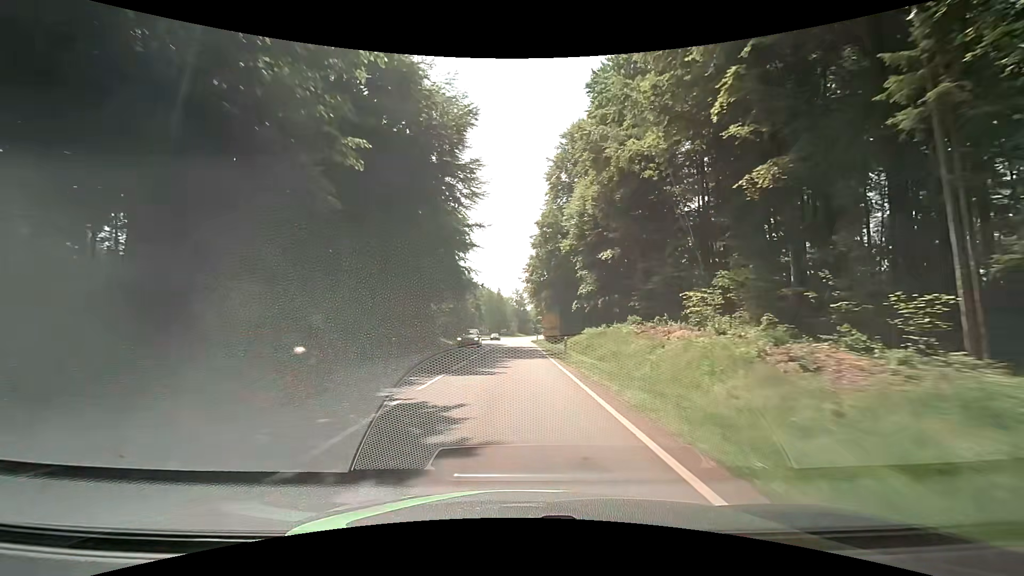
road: secondary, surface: asphalt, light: Day
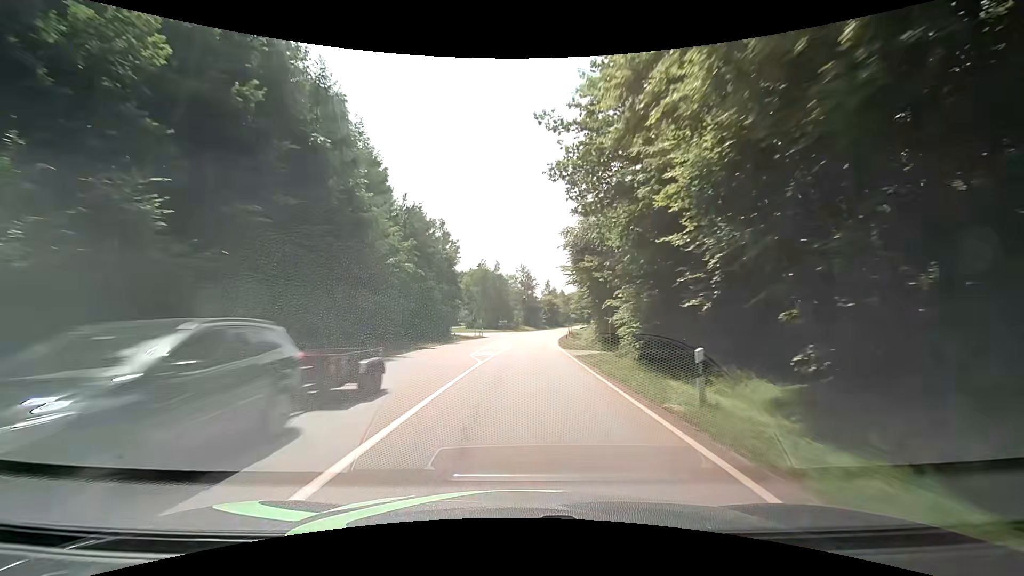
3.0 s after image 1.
(-0.9, +60.0) m; -2°
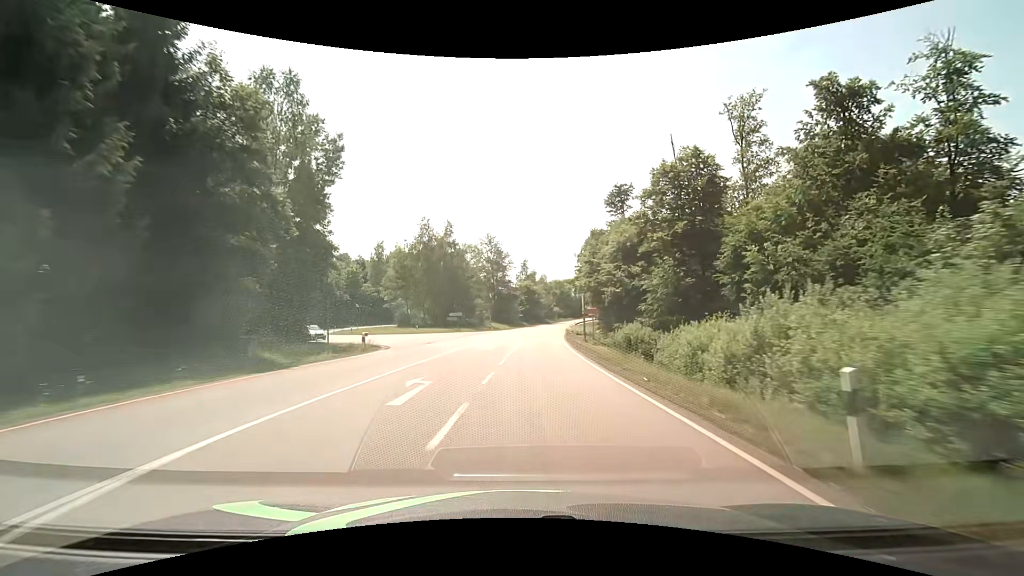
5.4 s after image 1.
(+1.8, +48.6) m; +4°
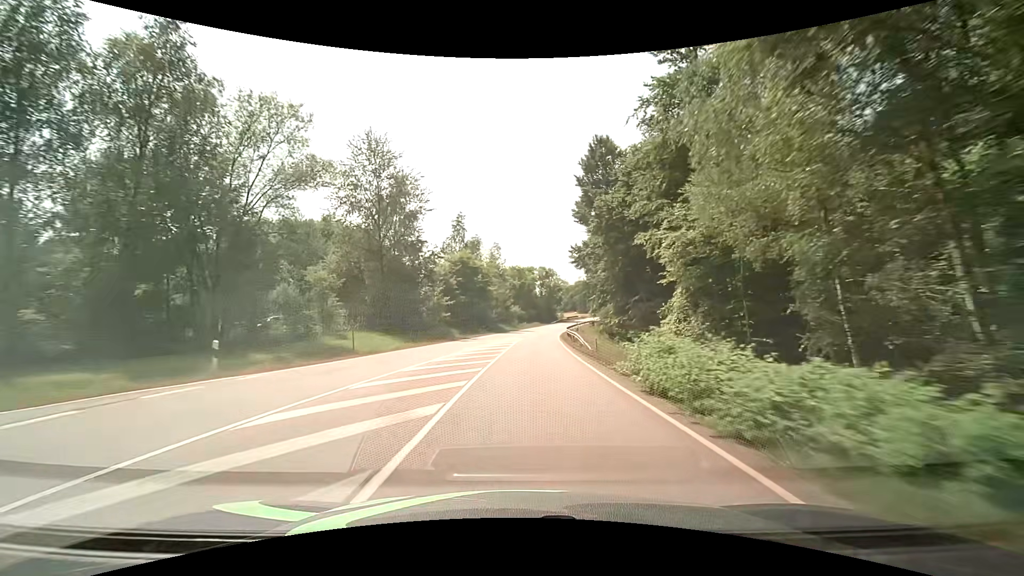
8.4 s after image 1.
(+3.2, +61.4) m; +6°
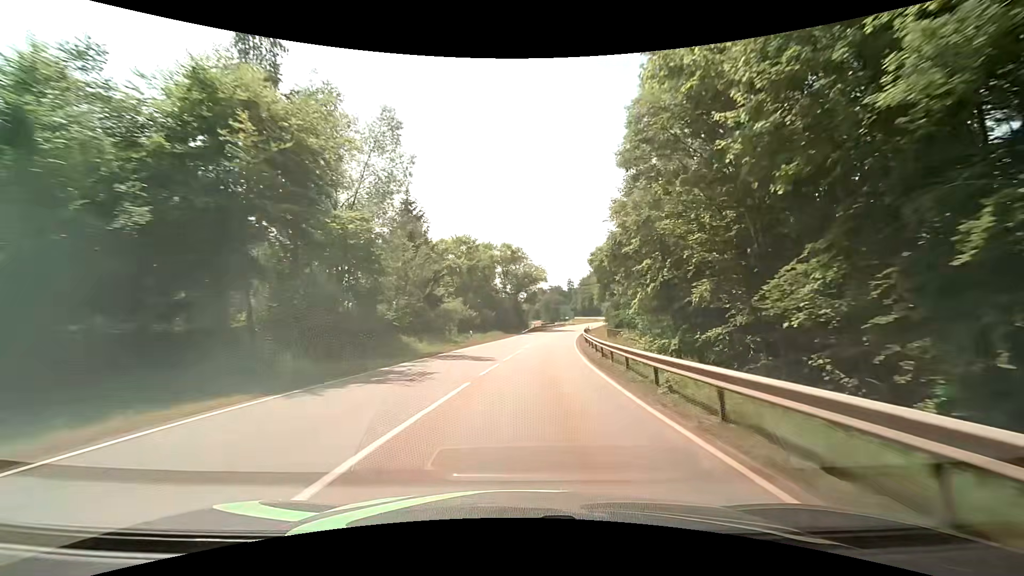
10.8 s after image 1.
(+1.6, +49.0) m; +5°
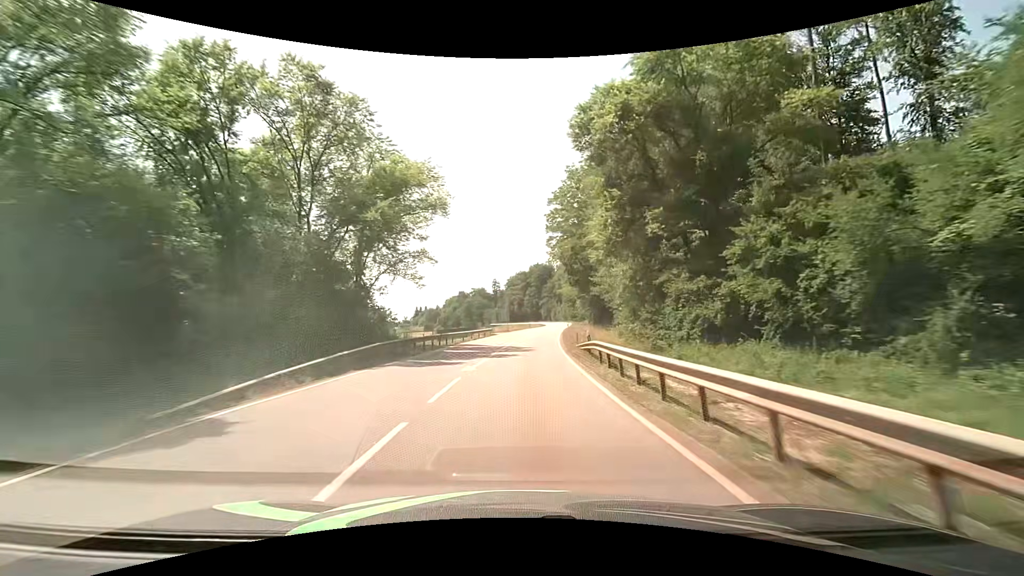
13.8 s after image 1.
(+4.6, +58.9) m; +9°
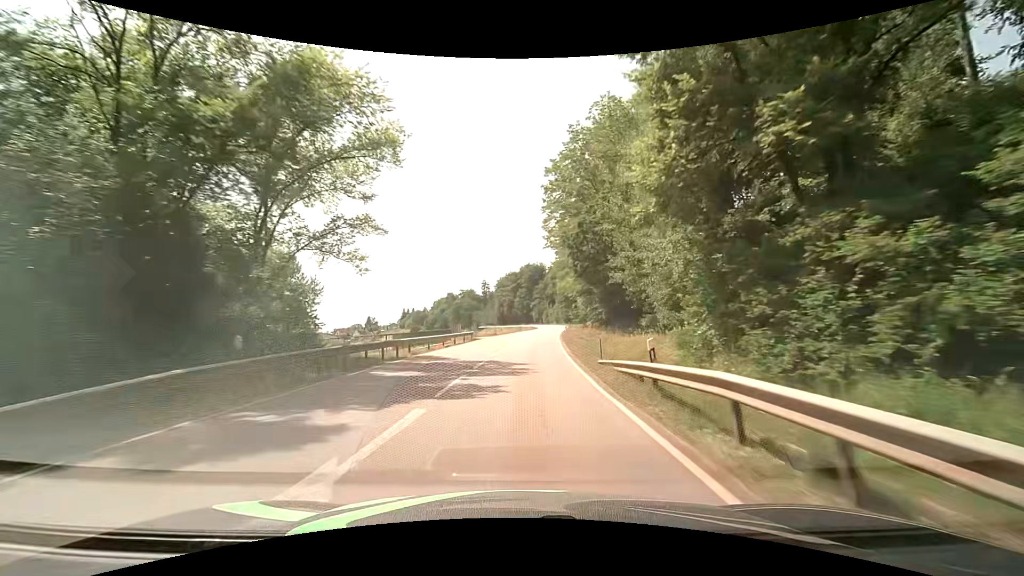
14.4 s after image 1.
(+0.1, +11.4) m; +1°
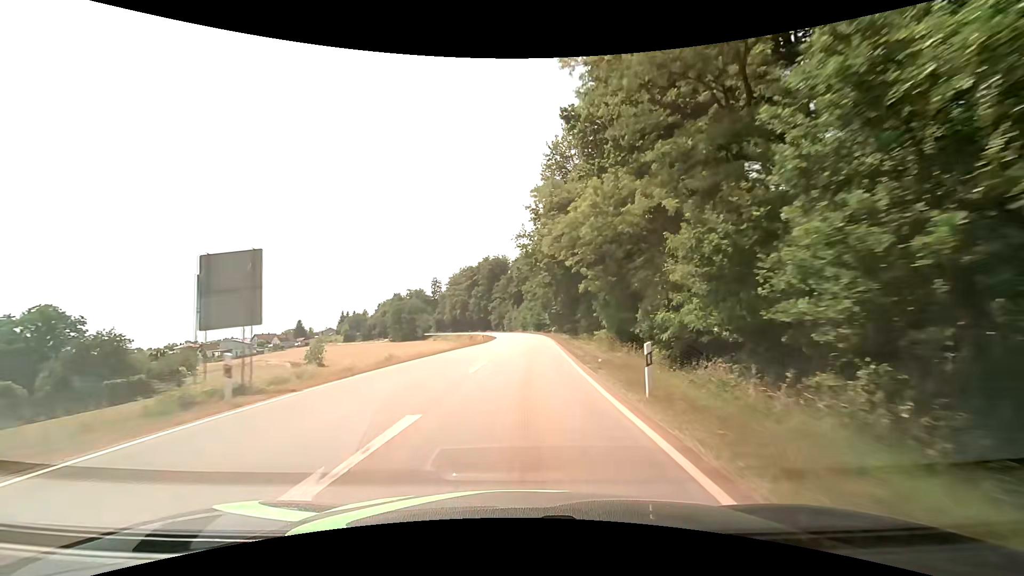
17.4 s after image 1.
(+2.6, +54.2) m; +5°
(0, +10) (0, +20) (+1, +30) (+1, +40) (+1, +50) (+1, +60) (+2, +70) (+1, +80) (+1, +90) (+1, +100) m
